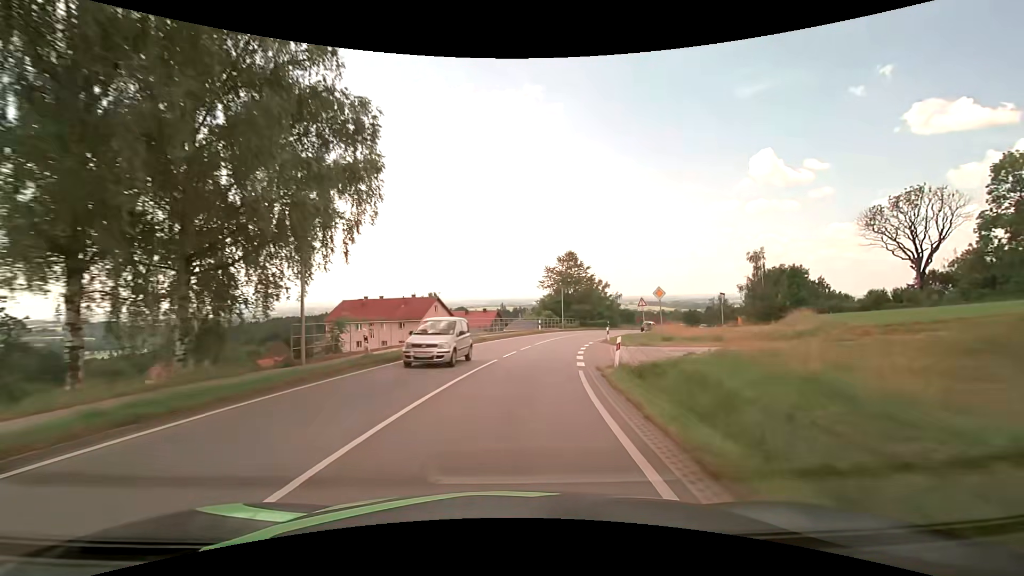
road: secondary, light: Day
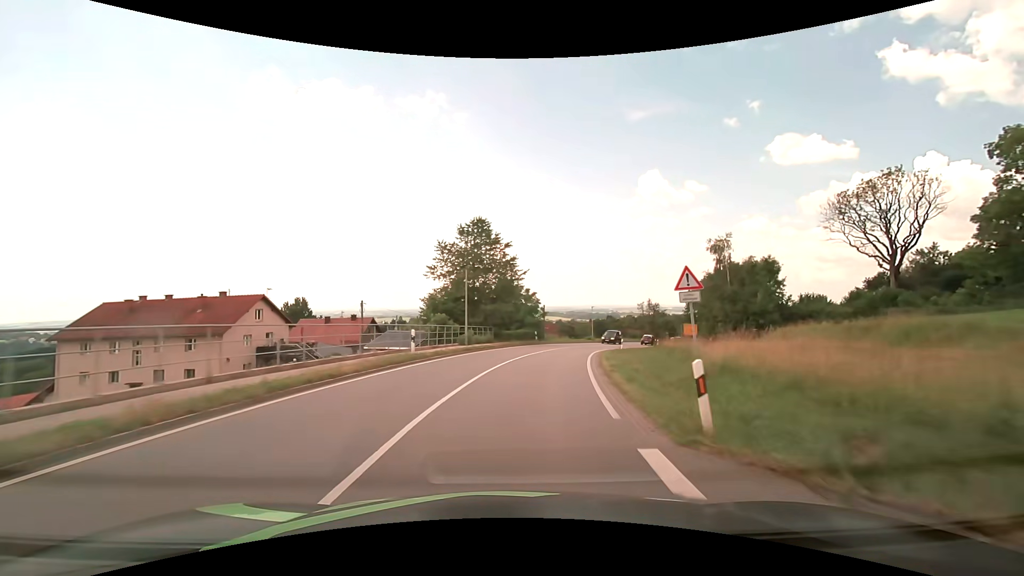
(+2.5, +26.9) m; +11°
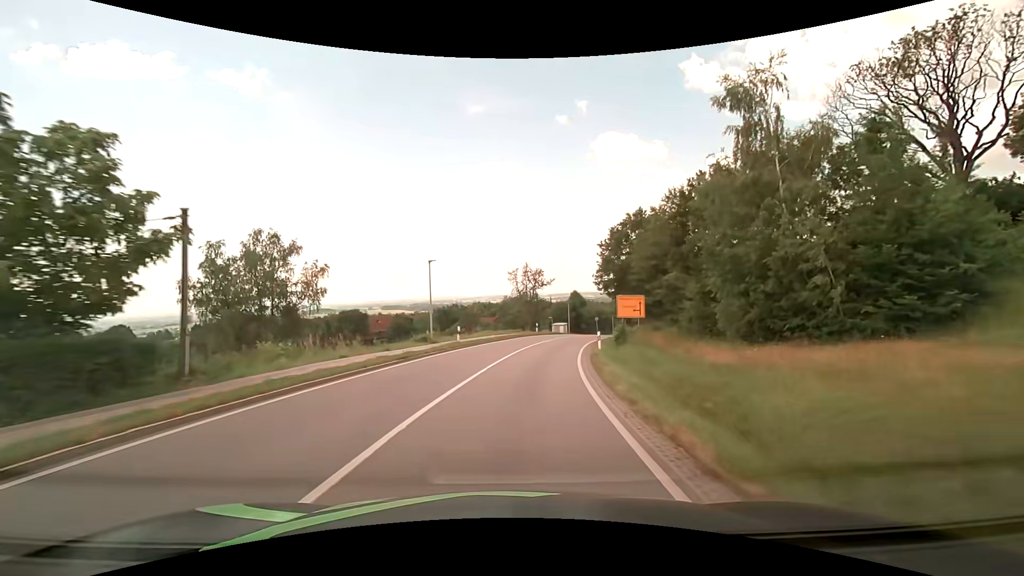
(+7.6, +44.6) m; +18°
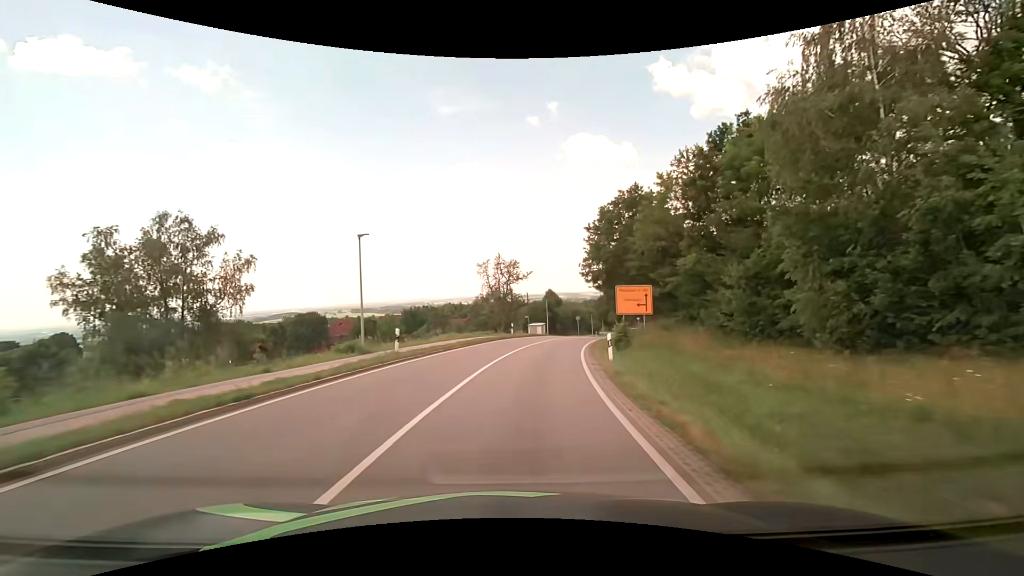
(+0.2, +9.2) m; +3°
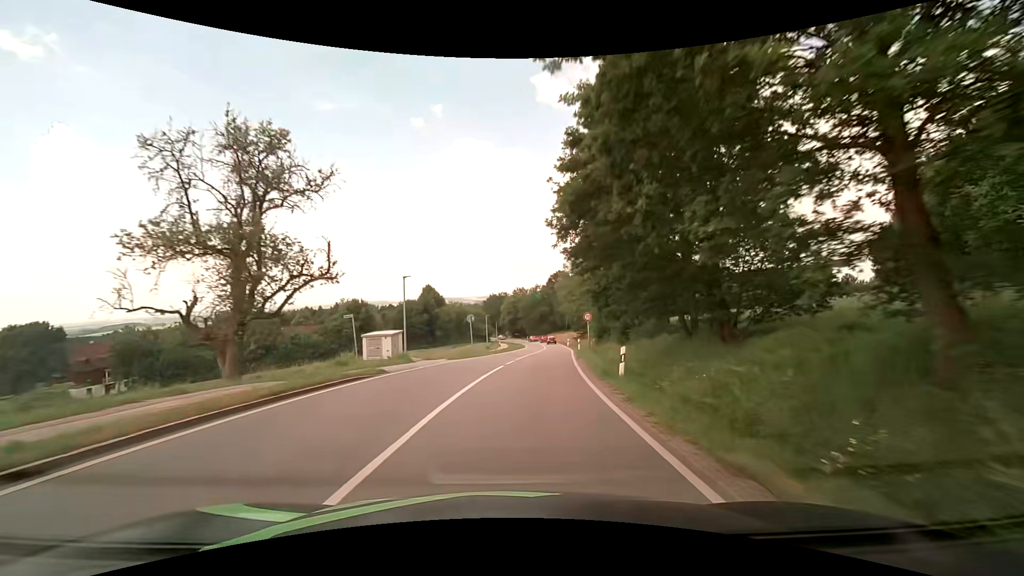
(+4.1, +36.1) m; +13°
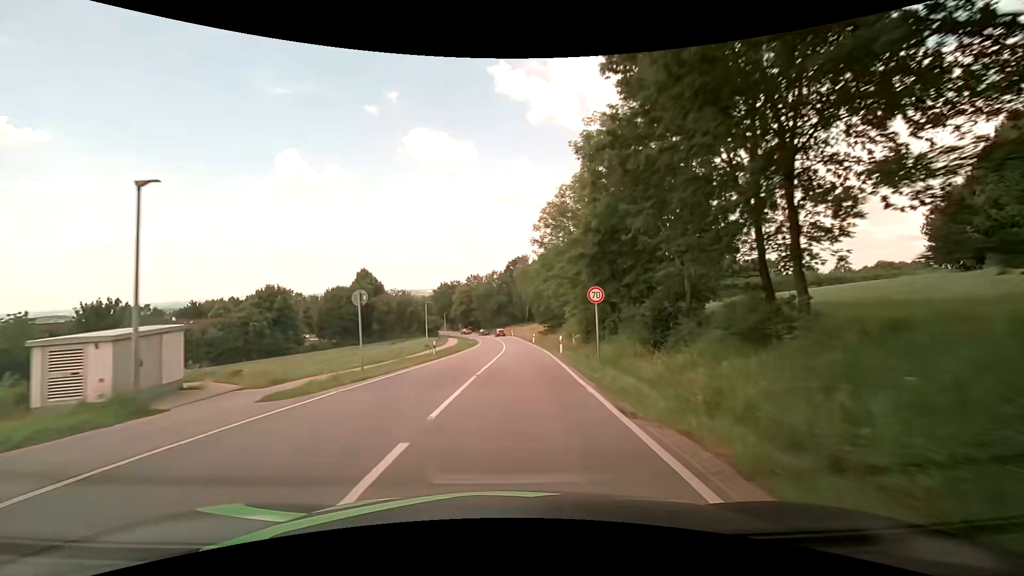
(+0.8, +18.3) m; +4°
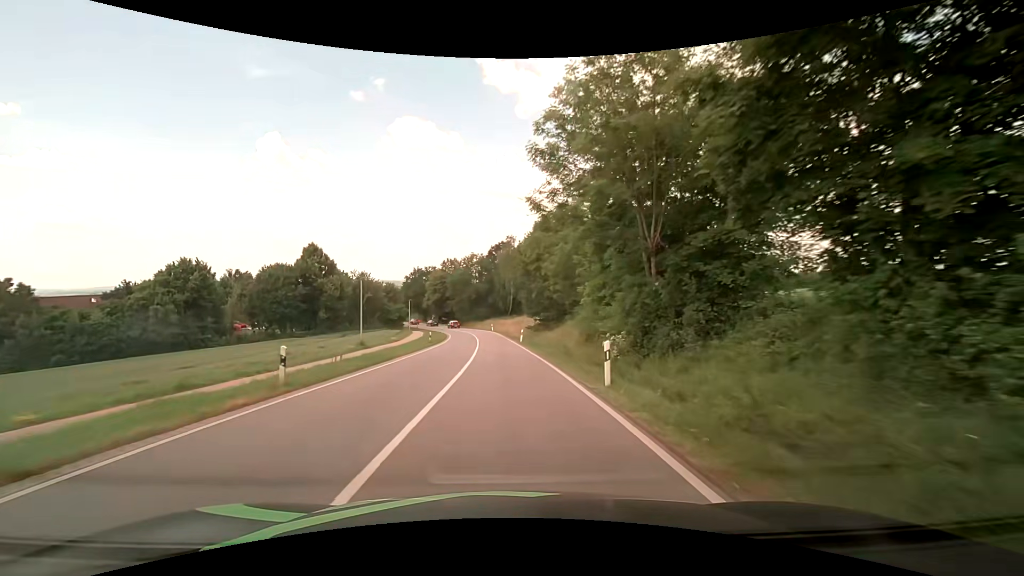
(+0.6, +18.4) m; +3°
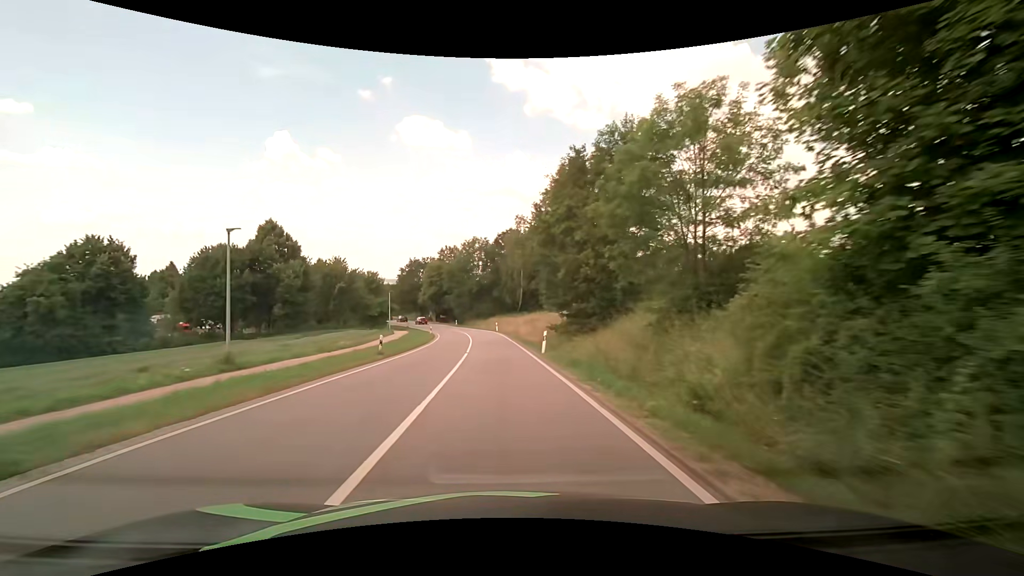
(-0.2, +18.4) m; -1°
(0, +10) (0, +20) (-1, +30) (-2, +40) (-3, +50) (-4, +60) (-6, +70) (-9, +79) (-12, +89) (-16, +98) m
